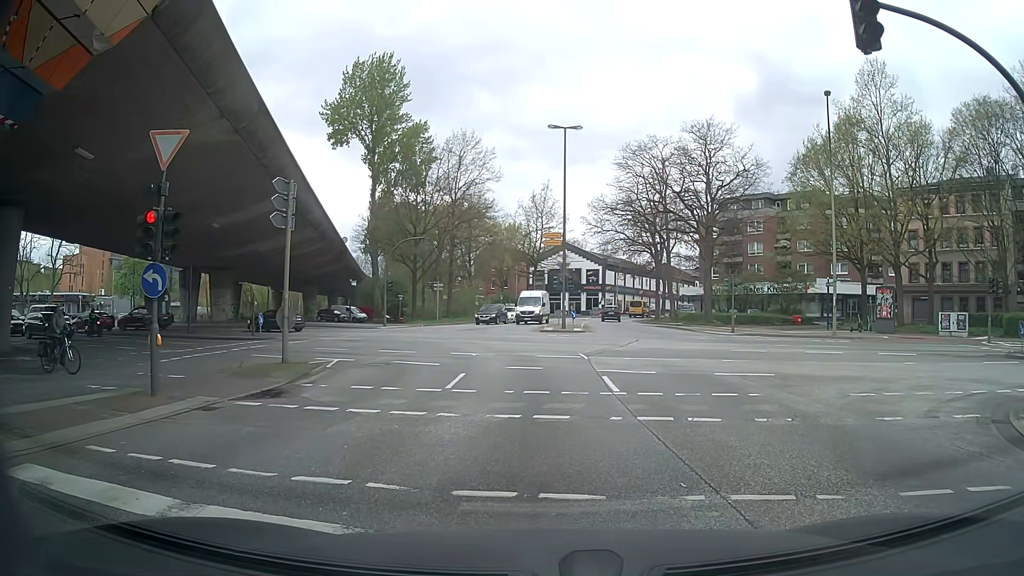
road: trunk_link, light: Day
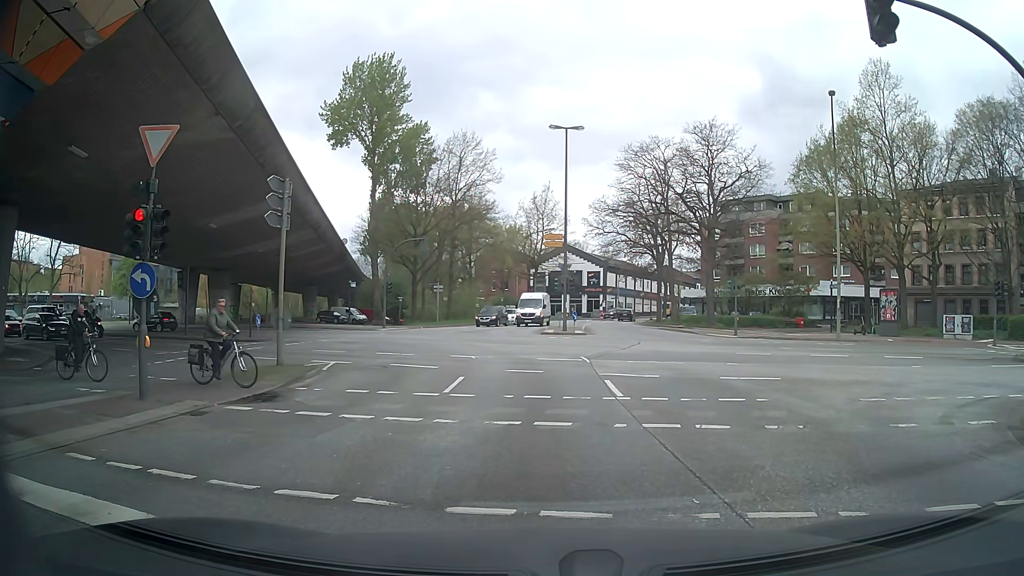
(0.0, +0.4) m; 0°
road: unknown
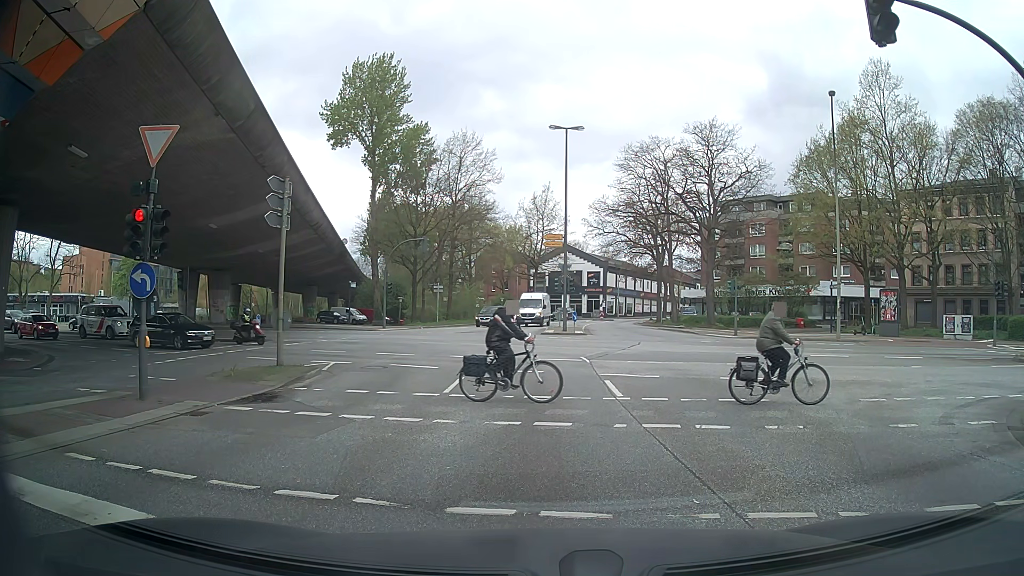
(0.0, +0.1) m; 0°
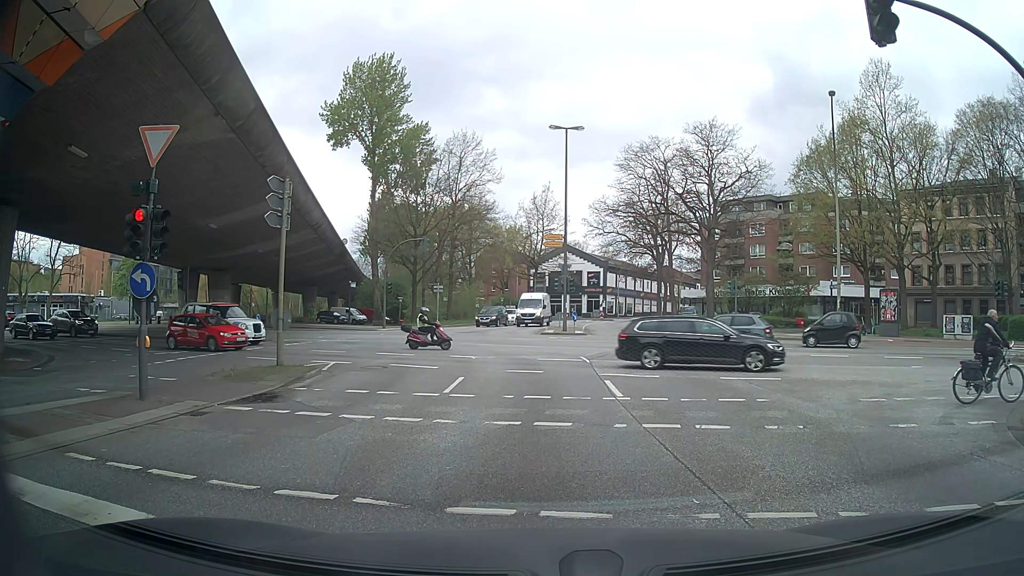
(0.0, 0.0) m; 0°
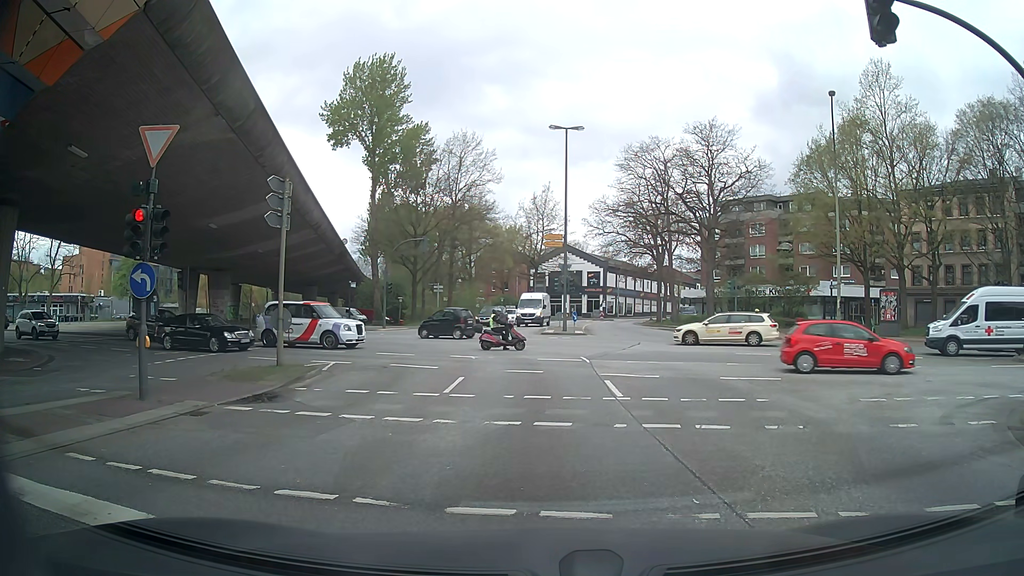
(0.0, 0.0) m; 0°
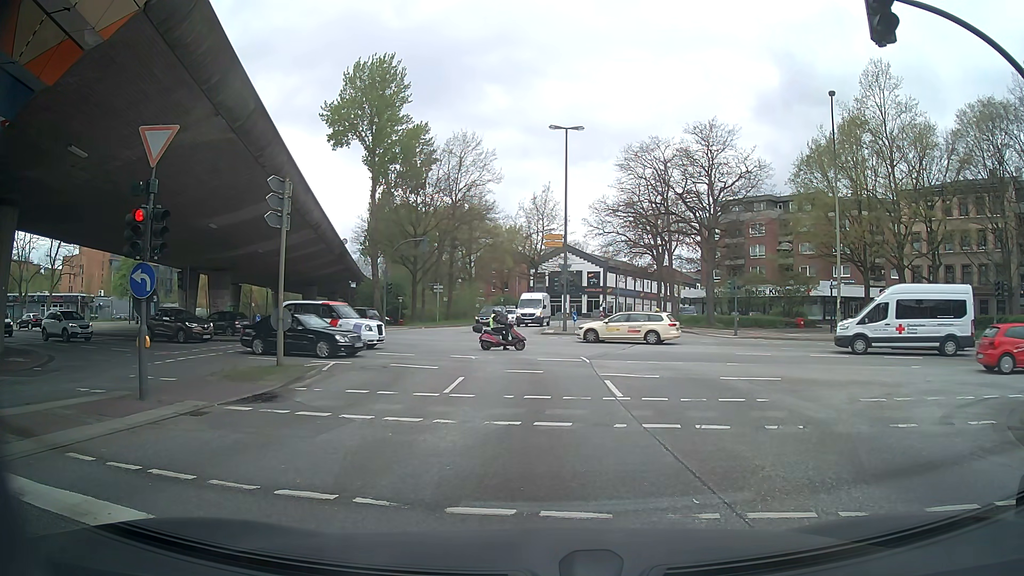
(0.0, 0.0) m; 0°
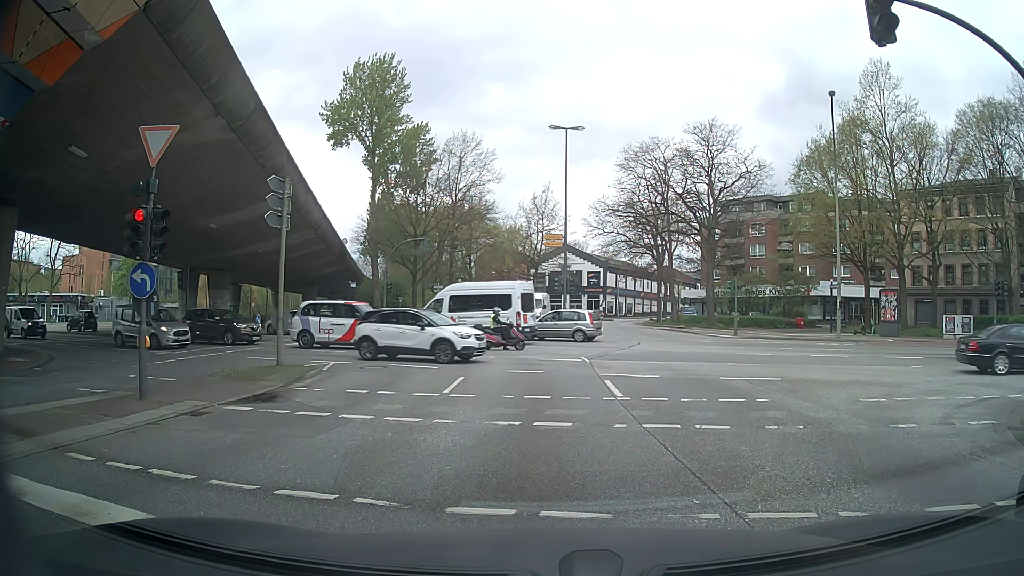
(0.0, 0.0) m; 0°
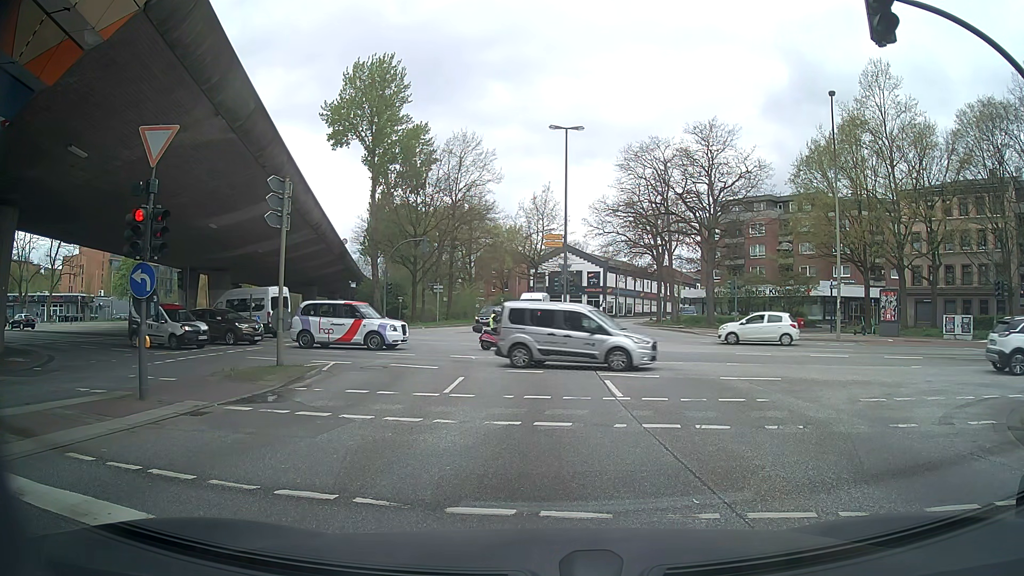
(0.0, 0.0) m; 0°
(0, +10) (0, +20) (-2, +30) (-8, +37) (-17, +42) (-26, +46) (-36, +48) (-45, +50) (-55, +52) (-65, +54) m
